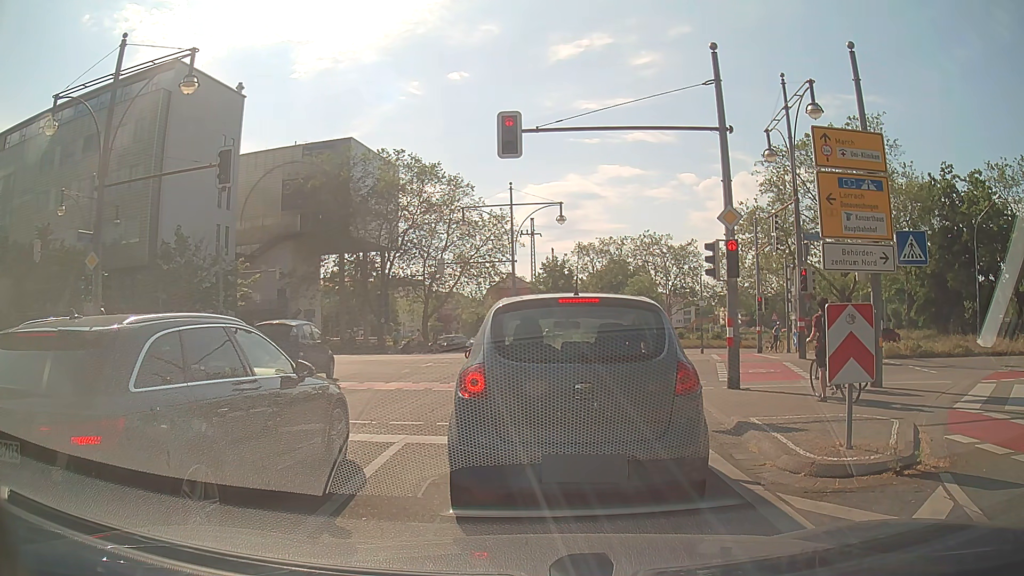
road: primary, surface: asphalt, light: Day
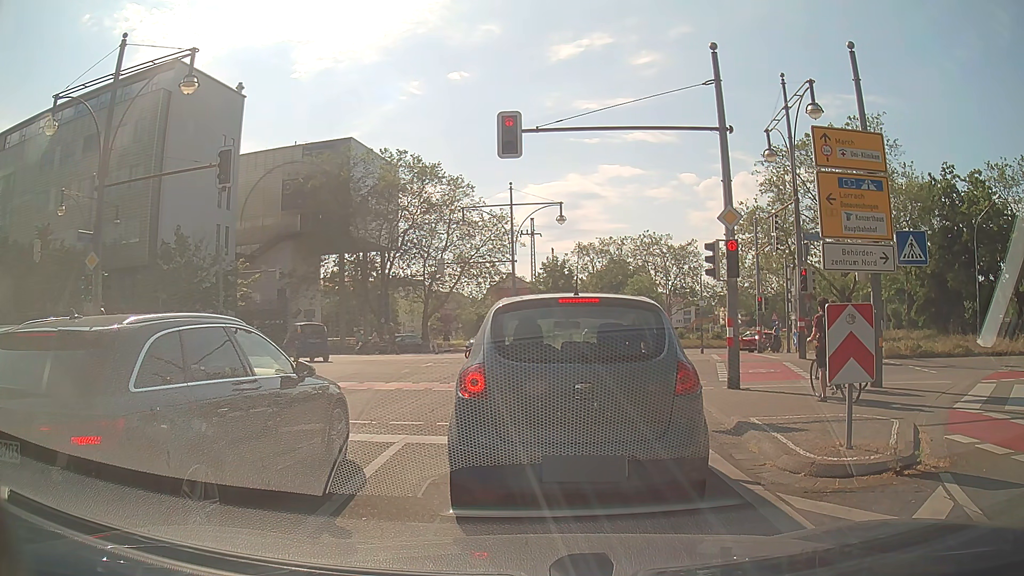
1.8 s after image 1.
(0.0, 0.0) m; 0°
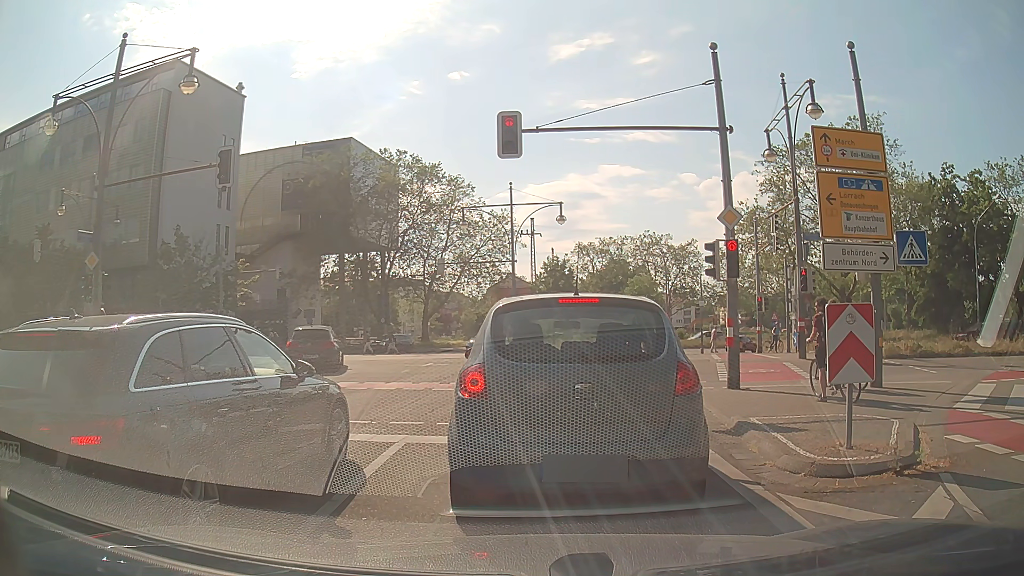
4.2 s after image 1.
(0.0, 0.0) m; 0°
